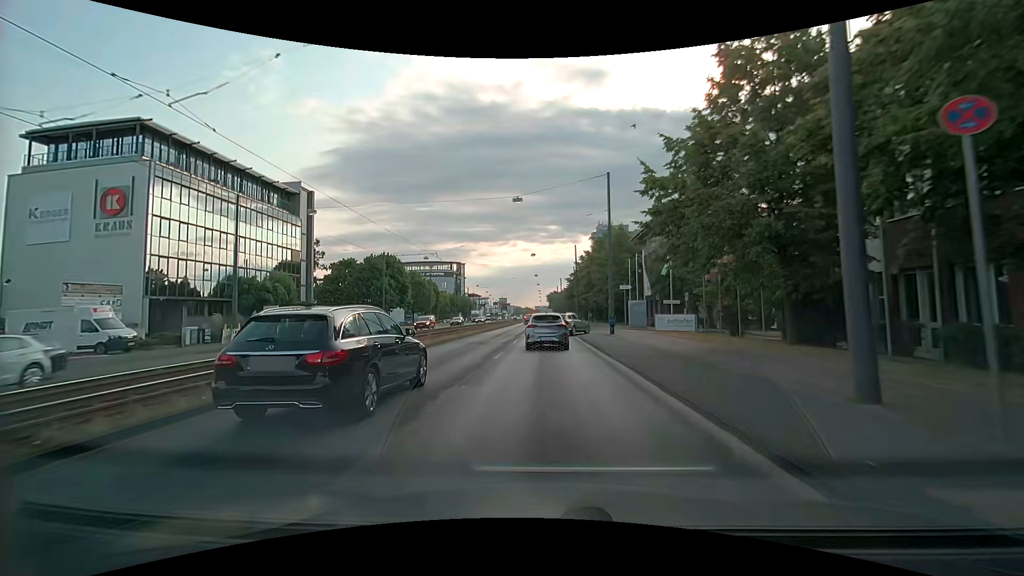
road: primary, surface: asphalt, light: Day
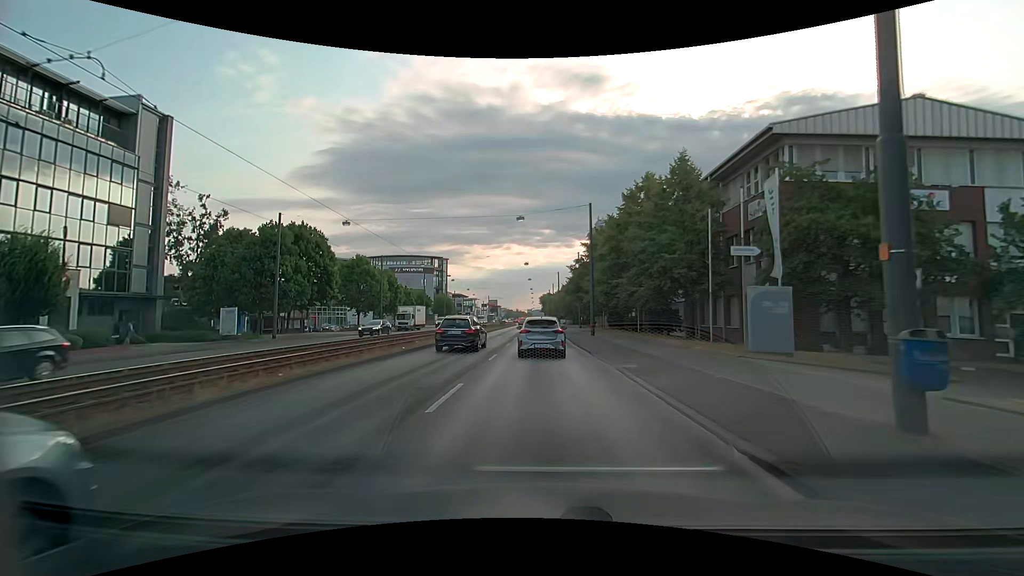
(+0.5, +26.0) m; +2°
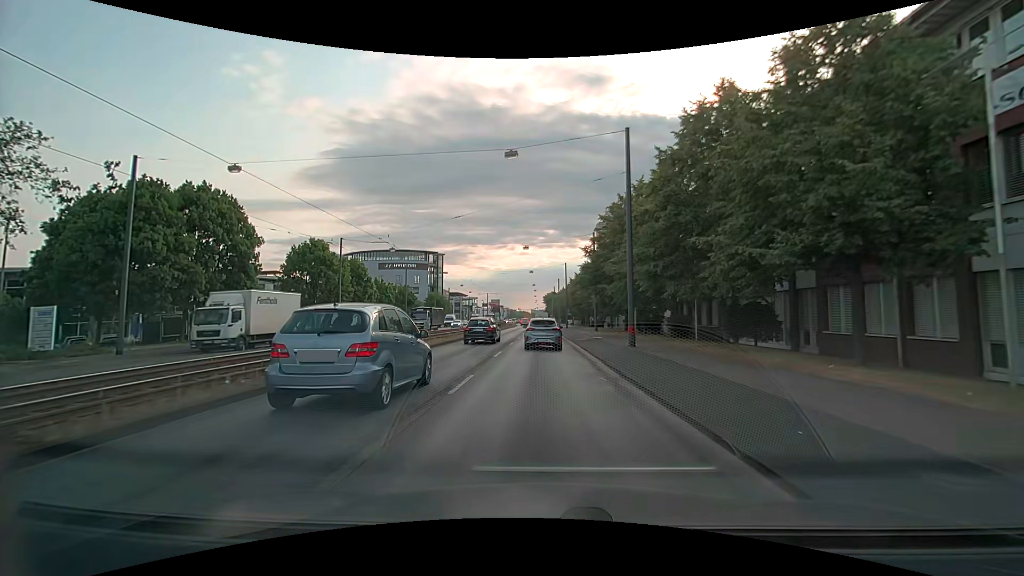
(-0.1, +16.2) m; 0°
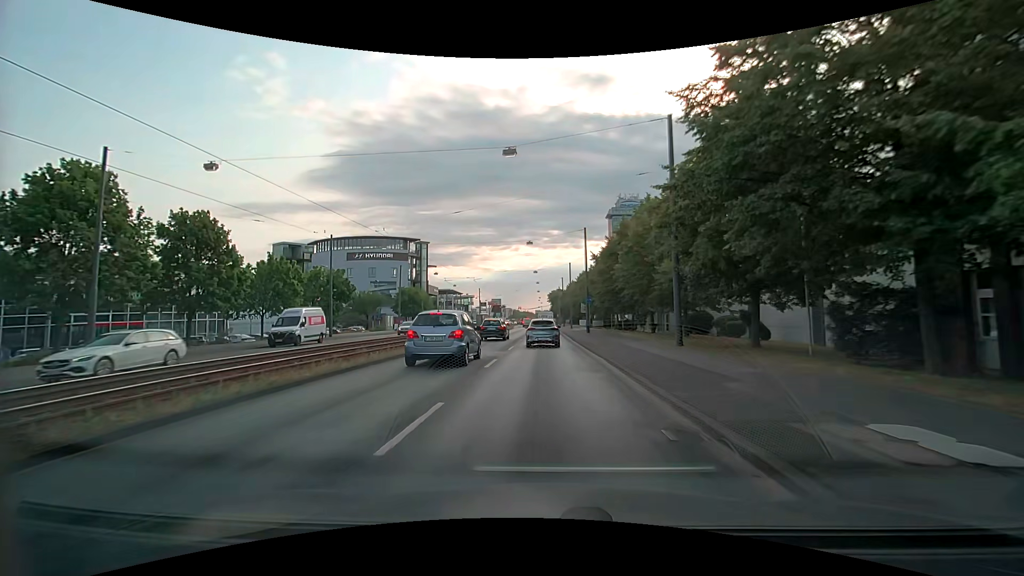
(-0.3, +31.3) m; 0°
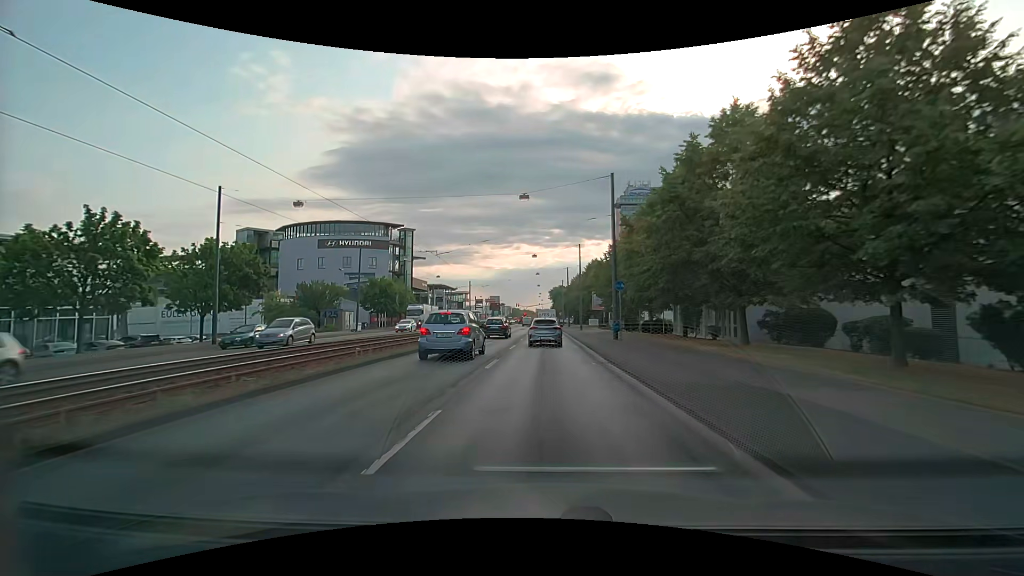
(-0.2, +18.7) m; -2°
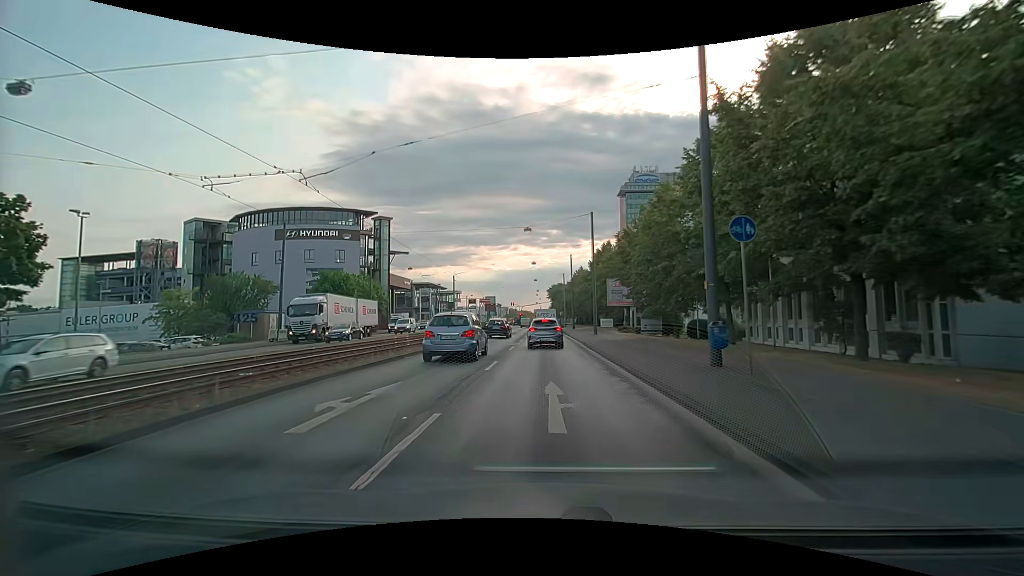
(+0.5, +18.2) m; +1°
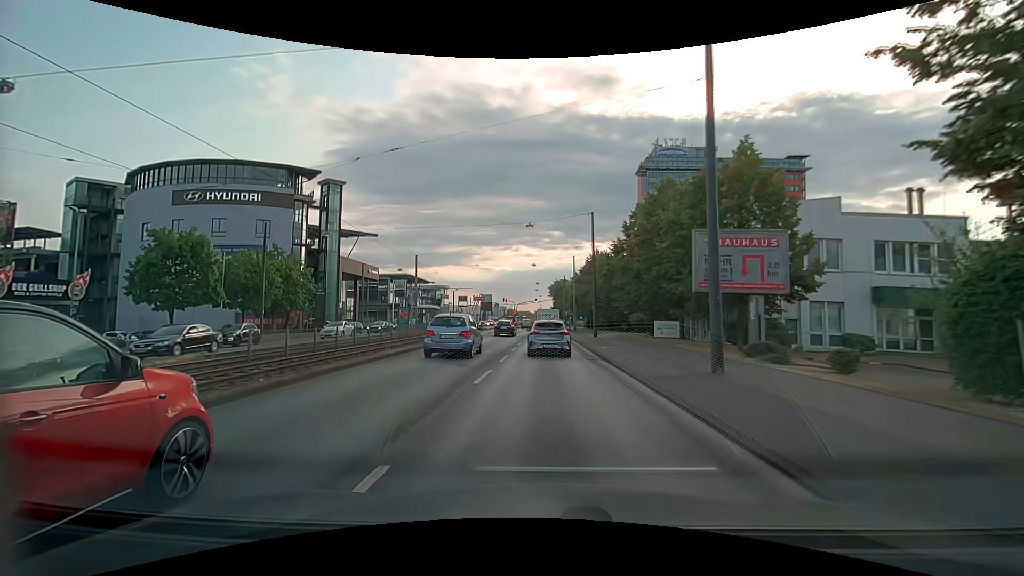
(+0.1, +29.4) m; 0°
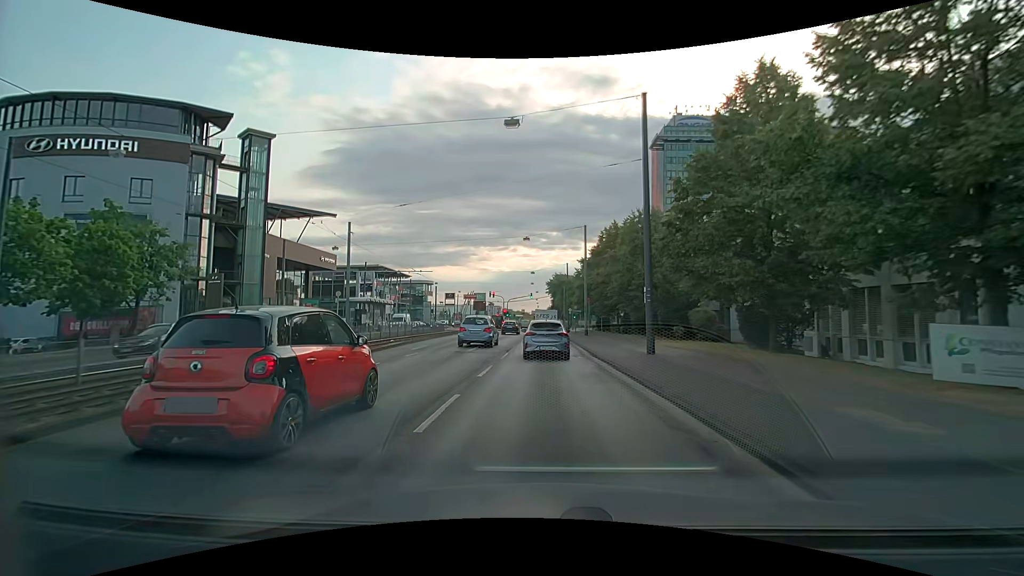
(-0.1, +22.7) m; 0°
(0, +10) (0, +20) (0, +30) (0, +40) (0, +50) (0, +60) (0, +70) (0, +80) (0, +90) (0, +100) m
